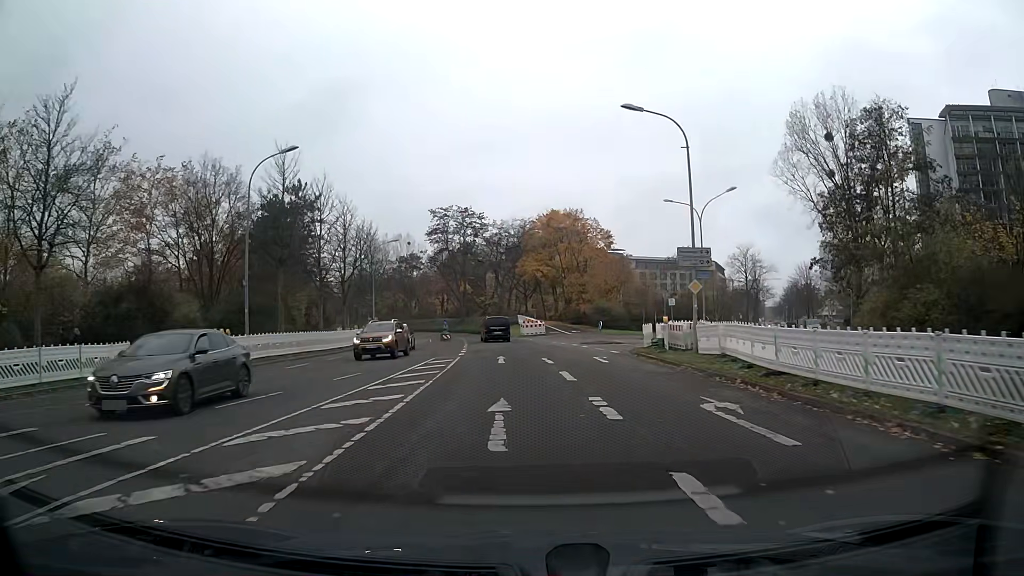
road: tertiary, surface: asphalt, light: Day
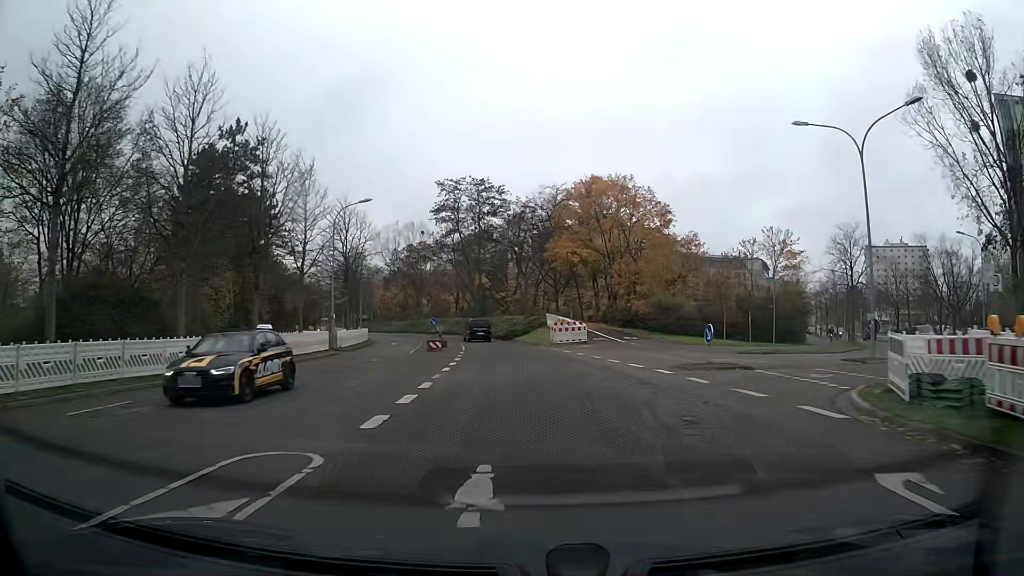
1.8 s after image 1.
(-0.4, +20.3) m; -2°
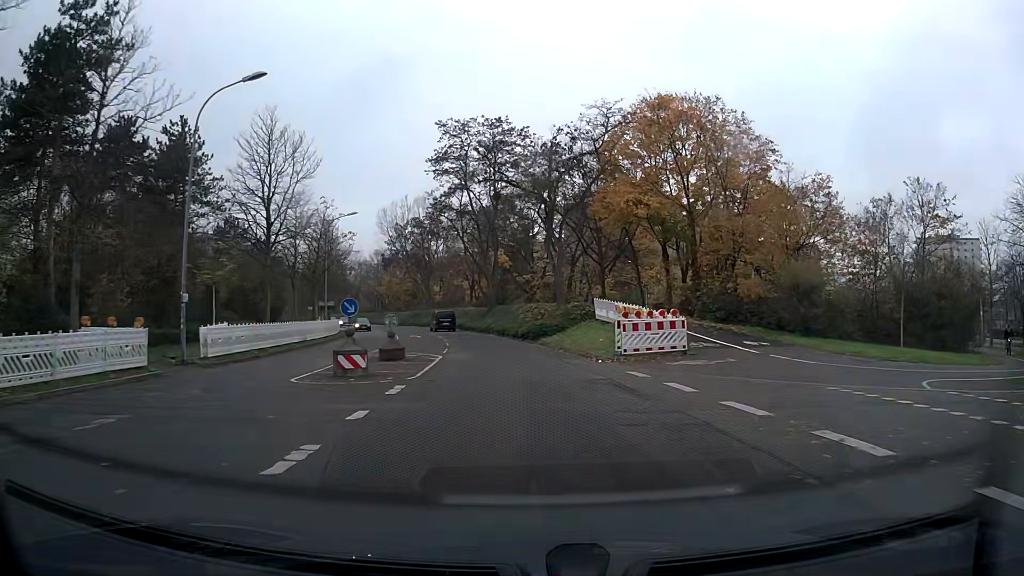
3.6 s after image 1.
(-0.4, +21.4) m; -2°
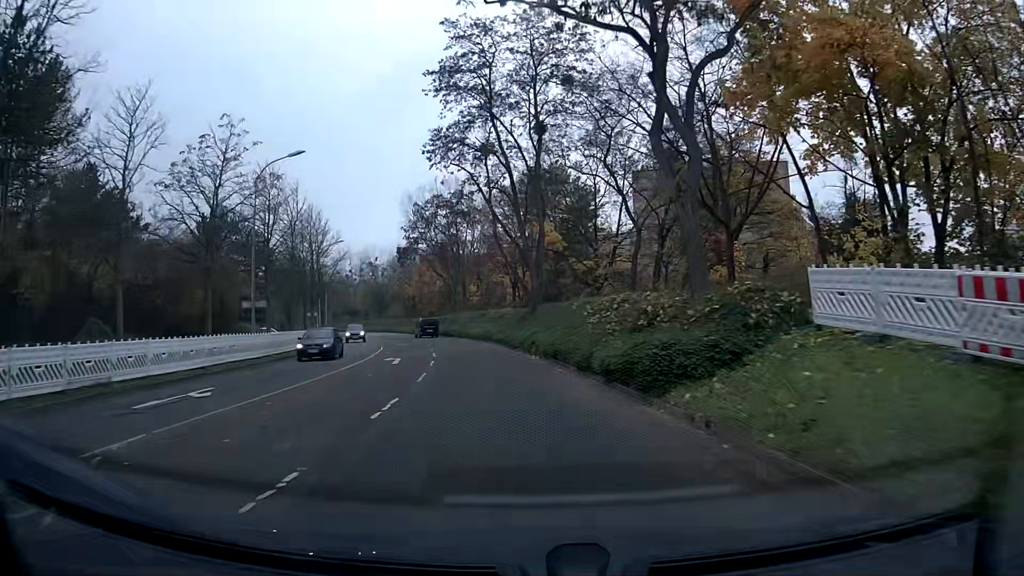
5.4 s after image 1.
(-0.8, +22.1) m; -5°
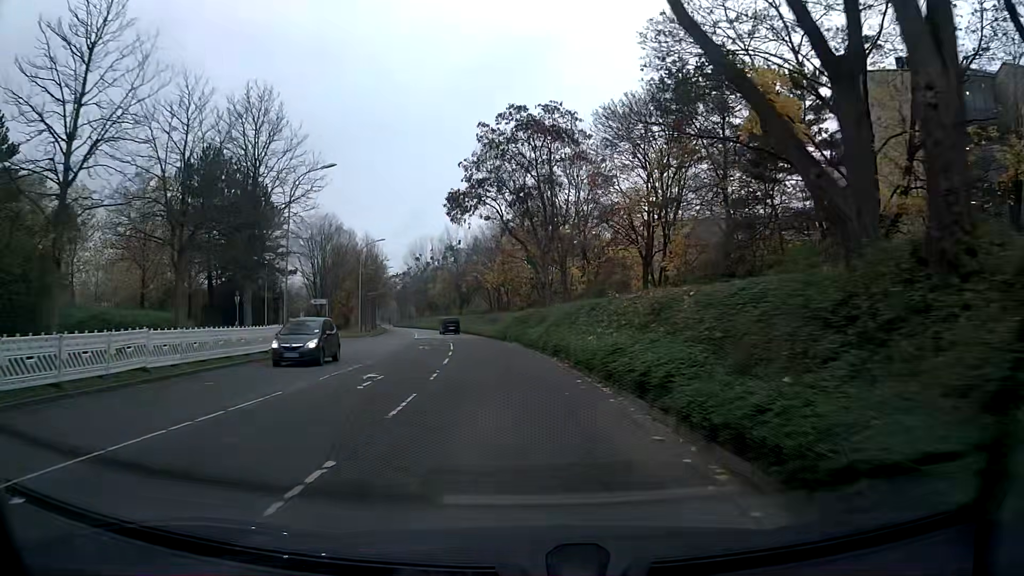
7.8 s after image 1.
(-2.3, +30.2) m; -8°
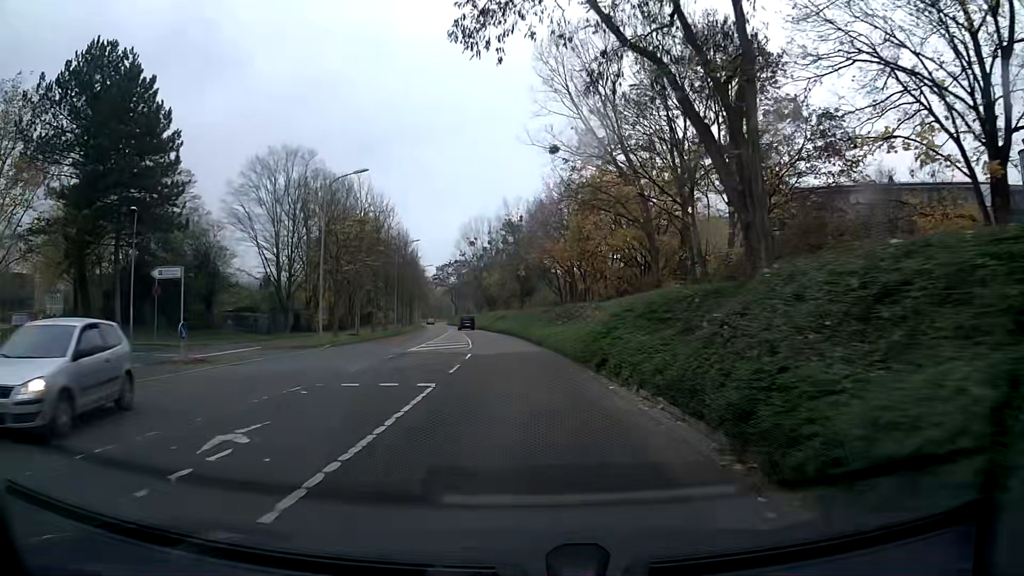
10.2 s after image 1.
(-1.5, +30.0) m; -6°
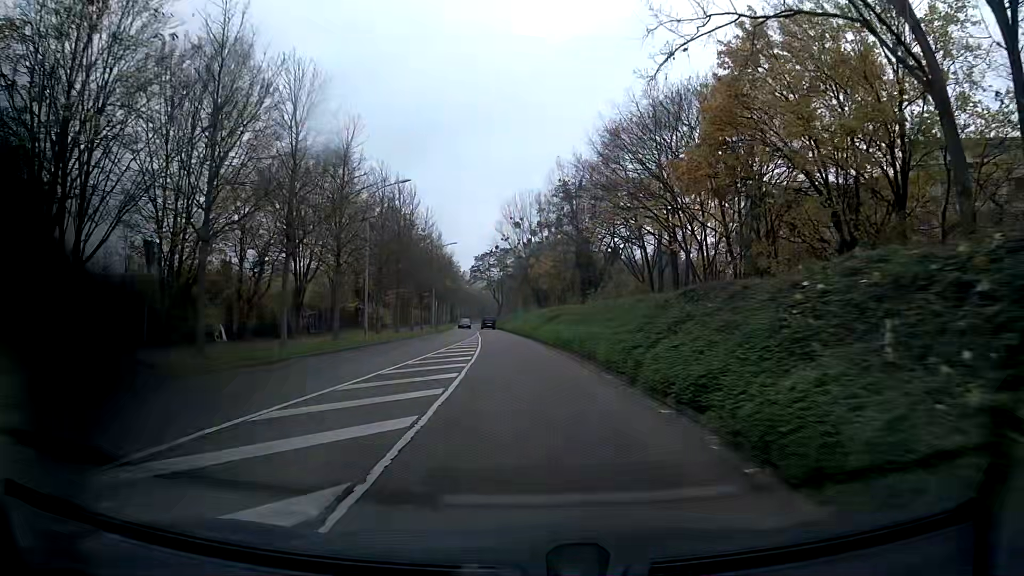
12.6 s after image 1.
(-1.2, +30.0) m; -4°
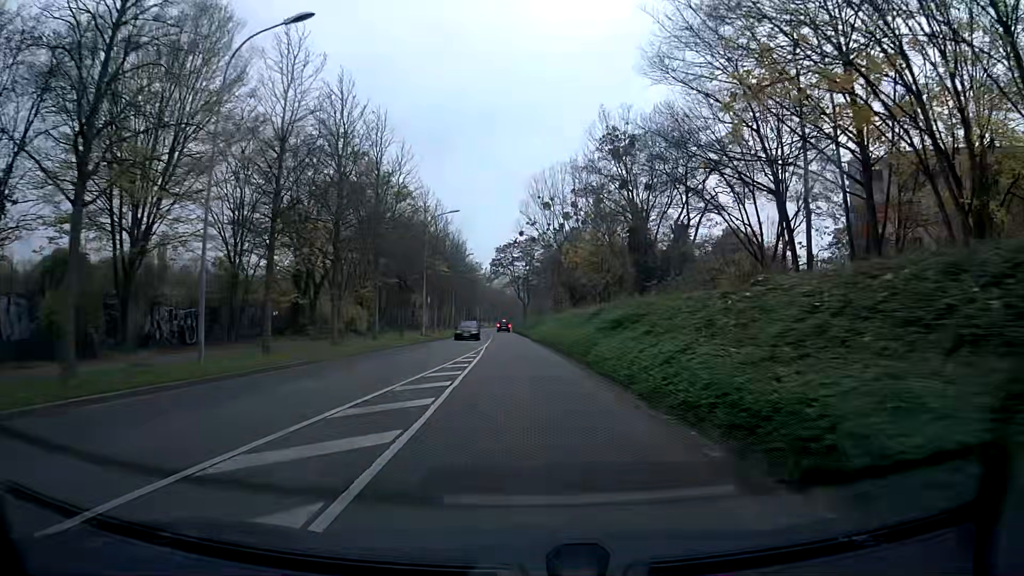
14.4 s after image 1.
(-0.6, +22.5) m; -3°
(0, +10) (0, +20) (-1, +30) (-1, +40) (-1, +50) (-2, +60) (-2, +70) (-3, +80) (-3, +90) (-3, +100) m
